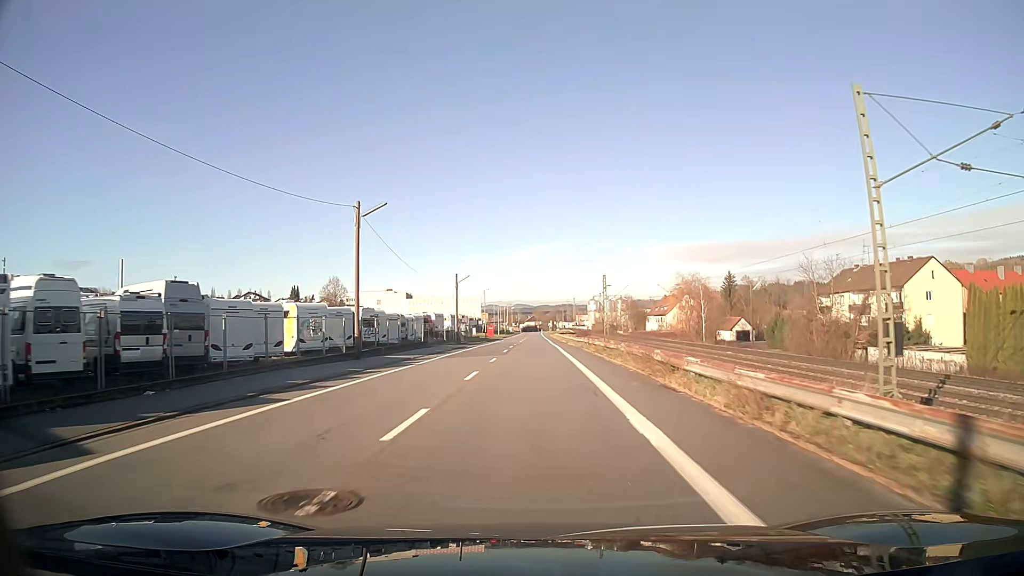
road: unclassified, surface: asphalt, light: Day
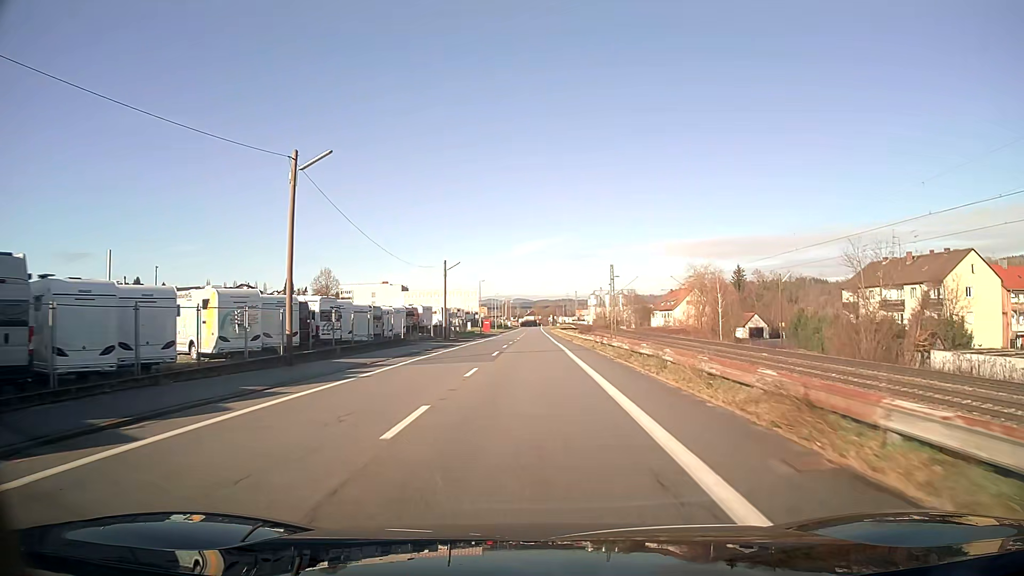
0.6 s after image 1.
(0.0, +9.2) m; 0°
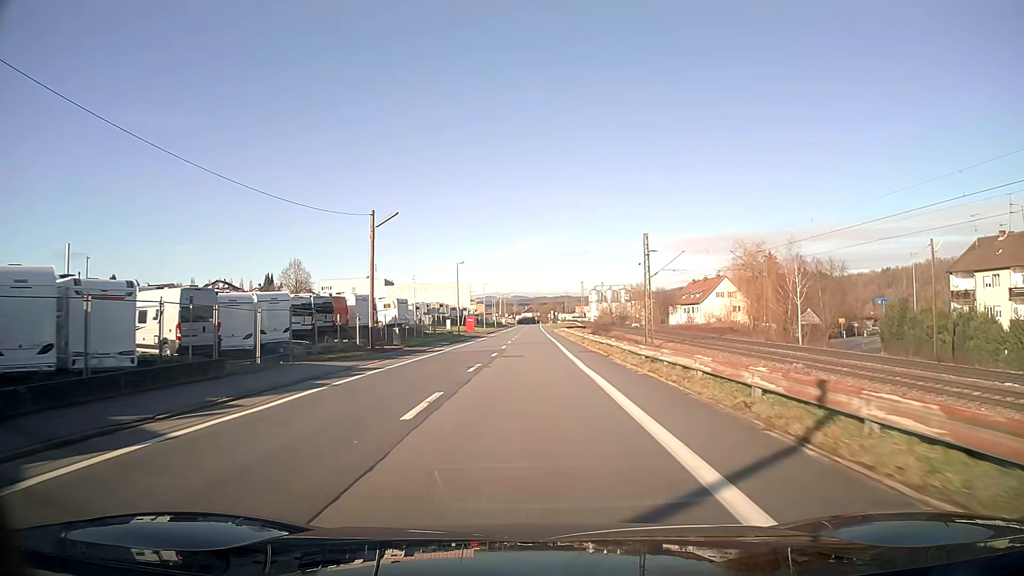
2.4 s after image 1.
(0.0, +27.7) m; 0°
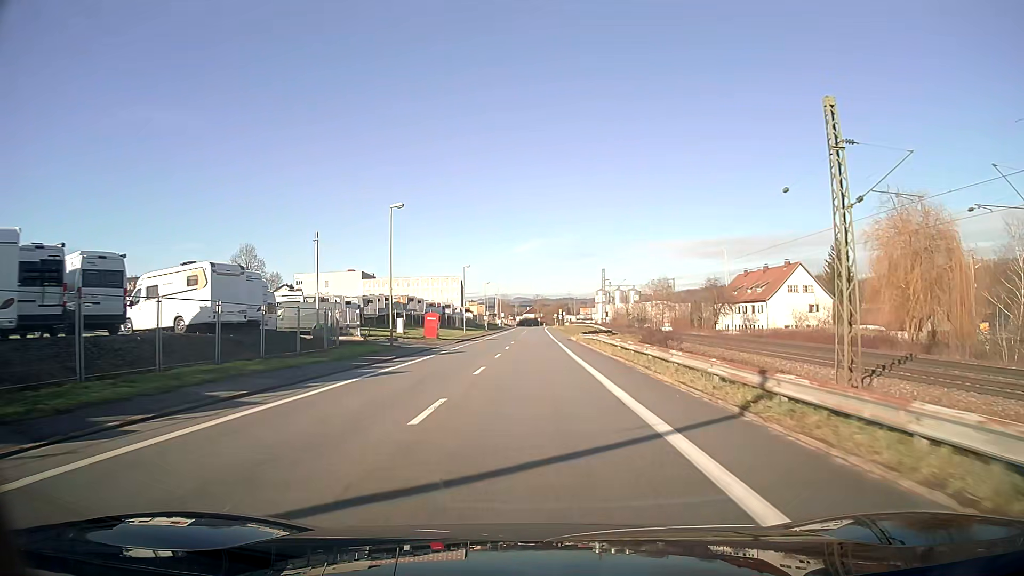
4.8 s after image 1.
(-0.1, +37.0) m; 0°
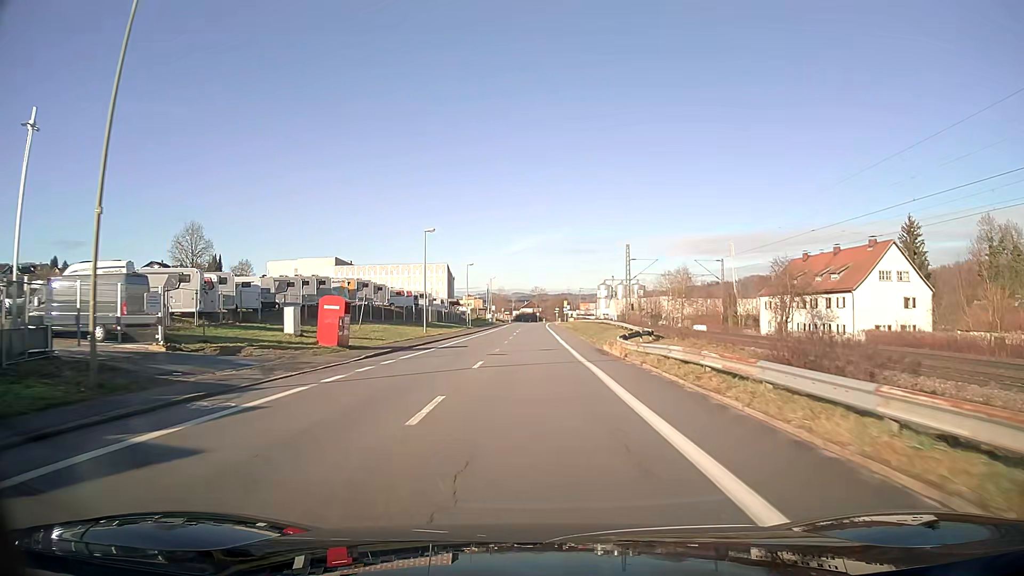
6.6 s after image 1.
(0.0, +27.6) m; 0°
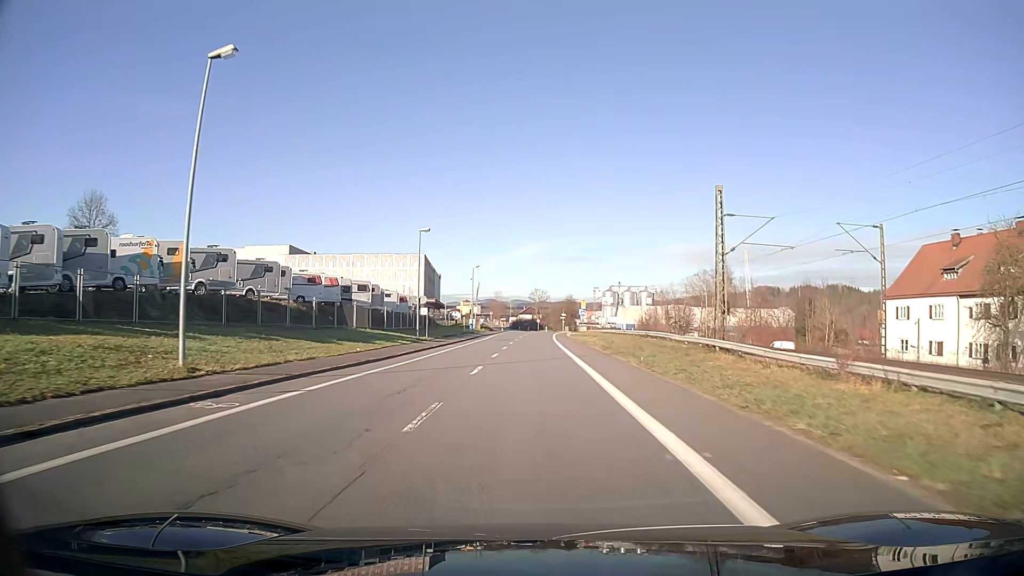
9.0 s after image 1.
(0.0, +36.6) m; 0°
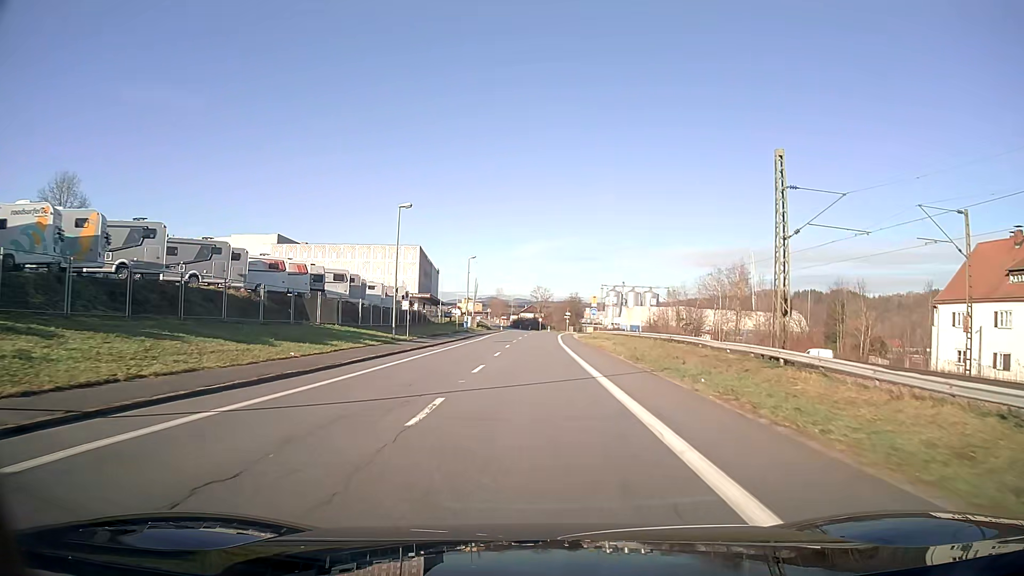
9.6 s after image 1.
(0.0, +9.1) m; 0°
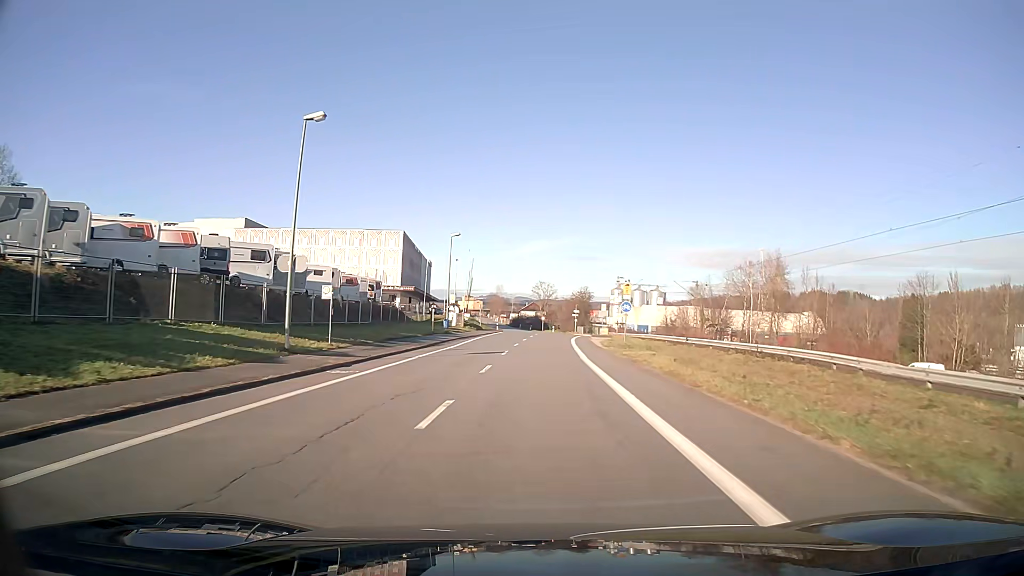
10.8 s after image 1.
(0.0, +18.2) m; 0°
